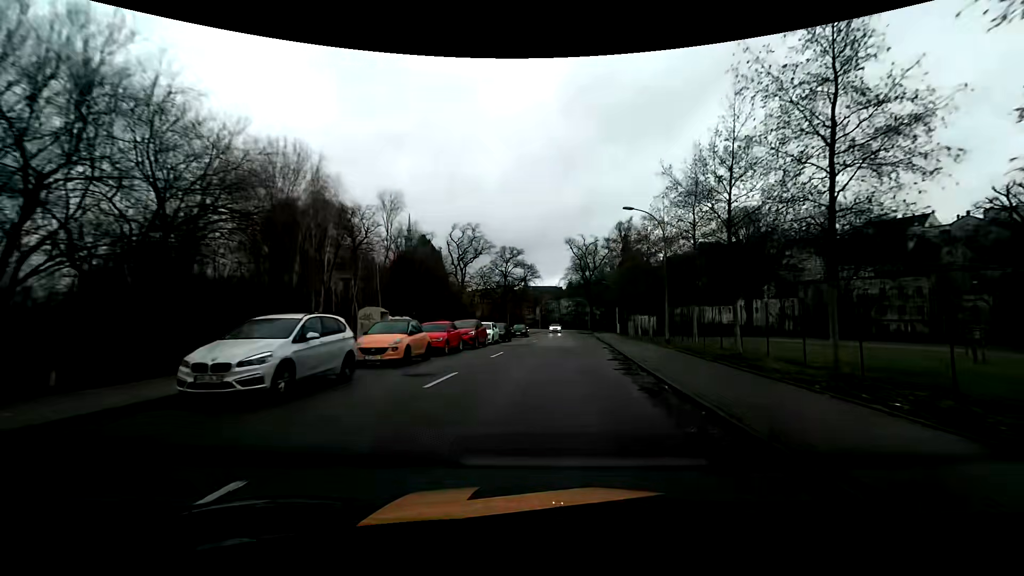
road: tertiary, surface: asphalt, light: Day
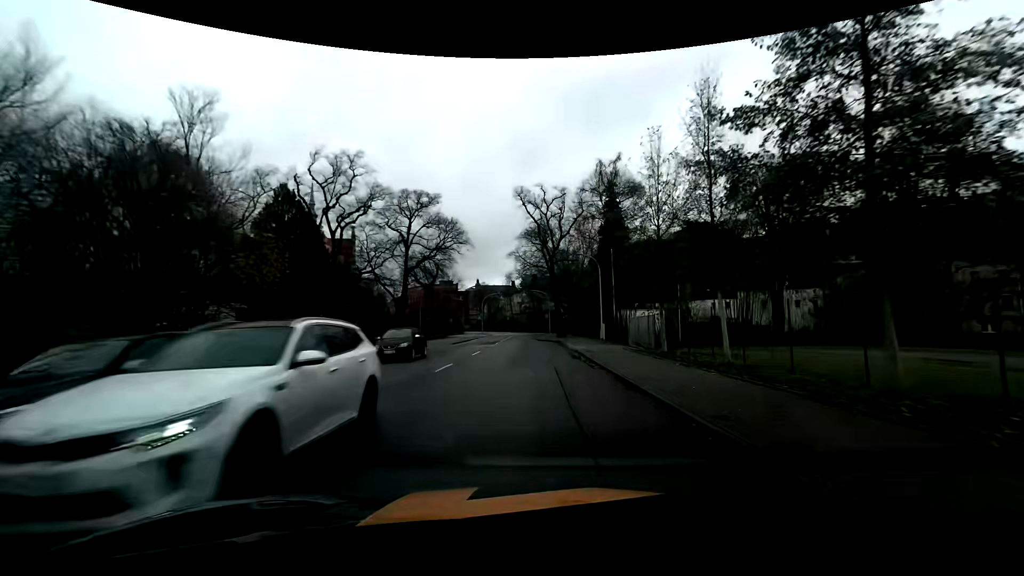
(+2.4, +31.2) m; +5°
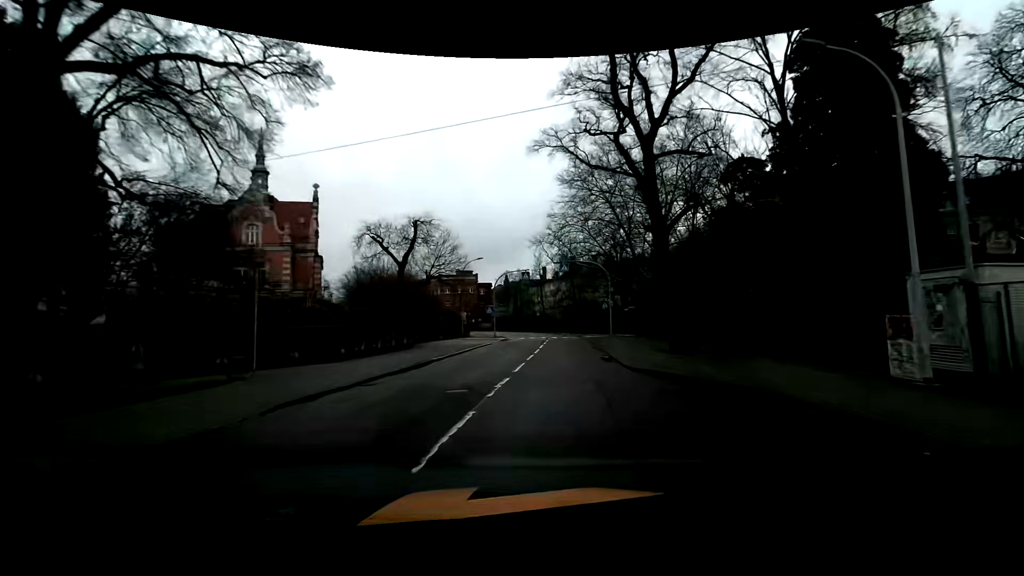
(-1.3, +32.7) m; -3°
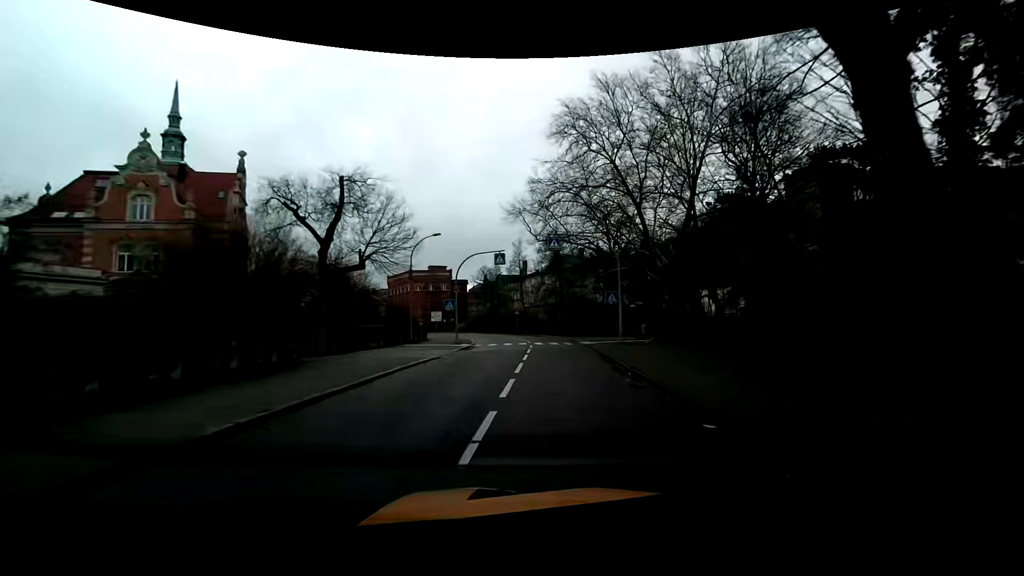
(+0.2, +13.4) m; +1°
(0, +10) (+1, +20) (+2, +30) (+2, +40) (+1, +50) (-2, +60) (-5, +69) (-8, +79) (-12, +88) (-16, +97) m
